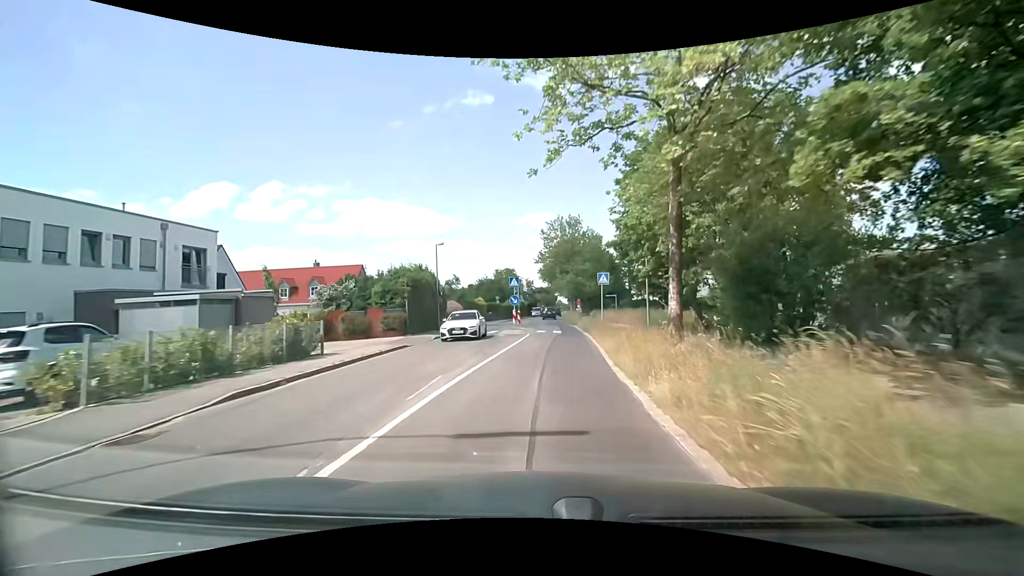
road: secondary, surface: asphalt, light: Day
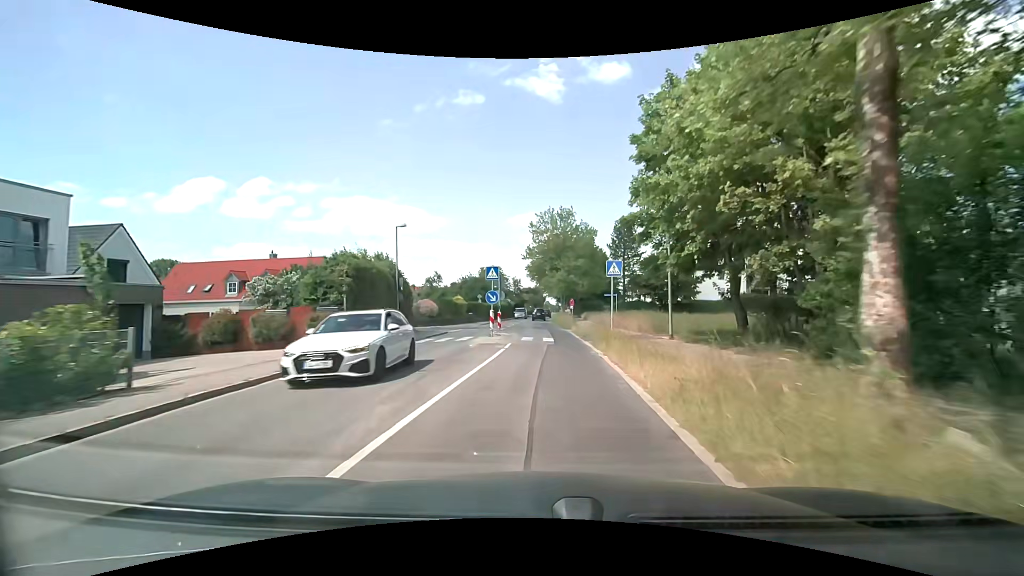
(+0.1, +7.4) m; +1°
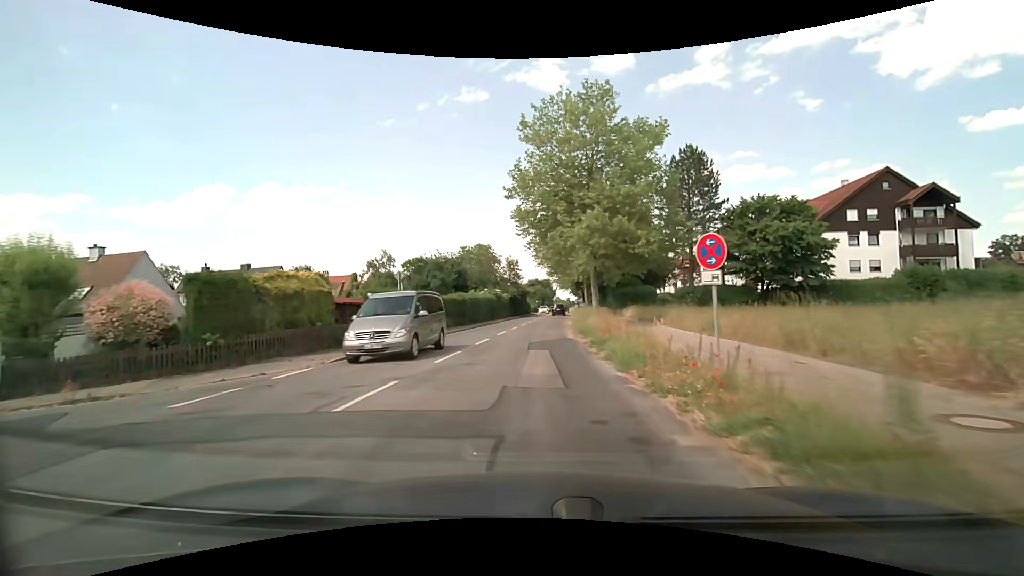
(+0.8, +36.2) m; 0°
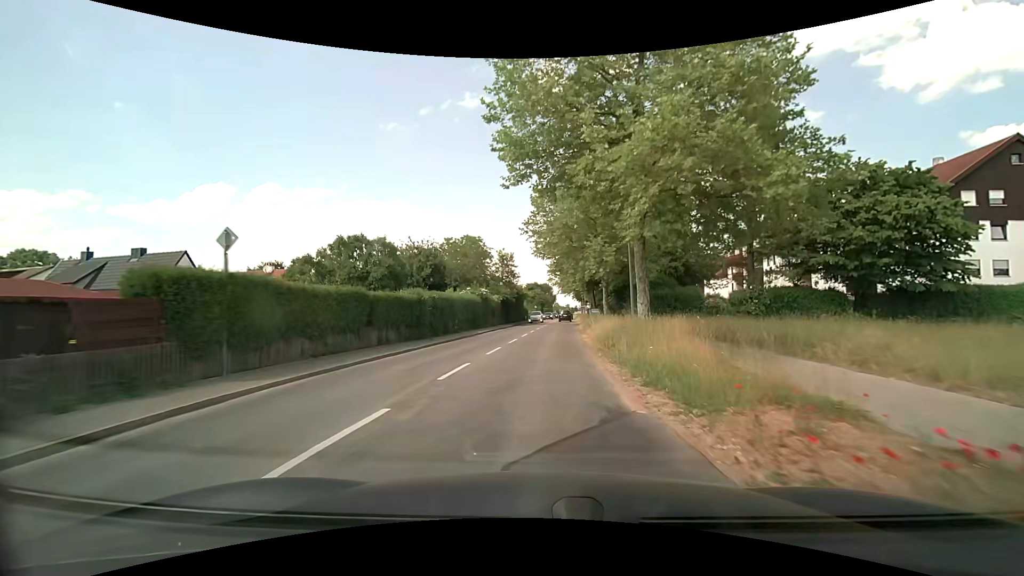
(-0.1, +14.4) m; 0°
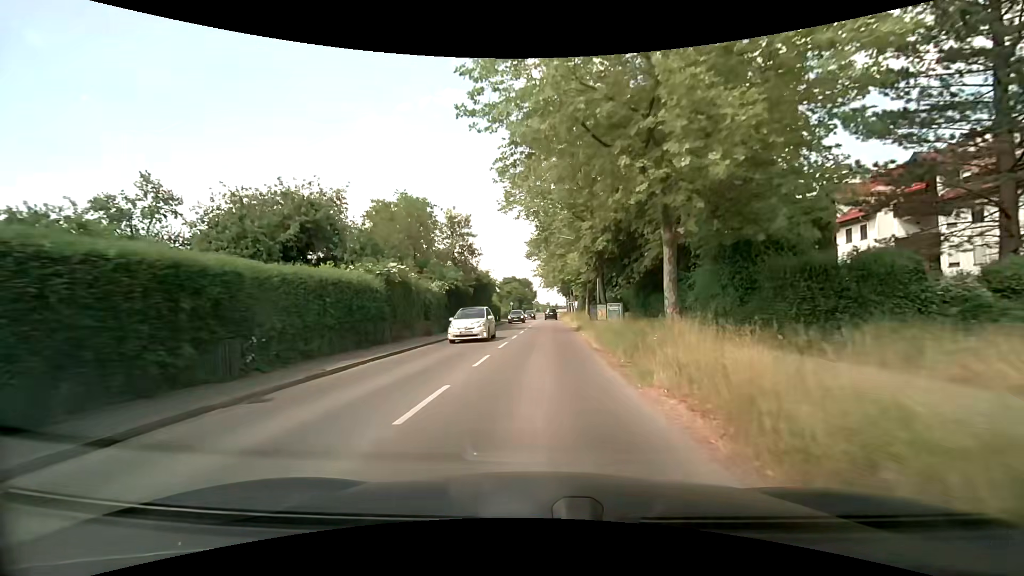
(+0.6, +22.1) m; +2°
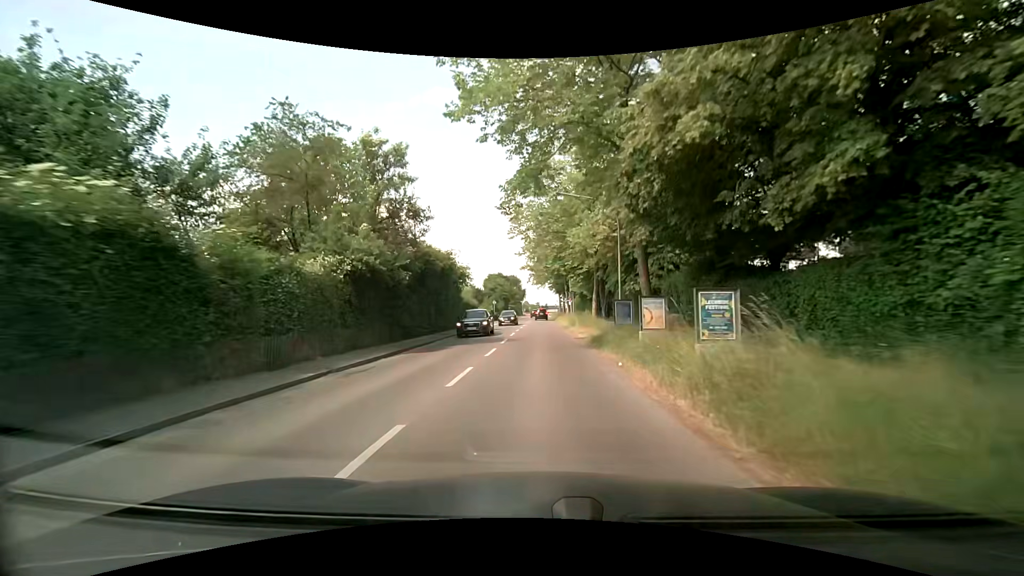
(+0.2, +15.2) m; +1°
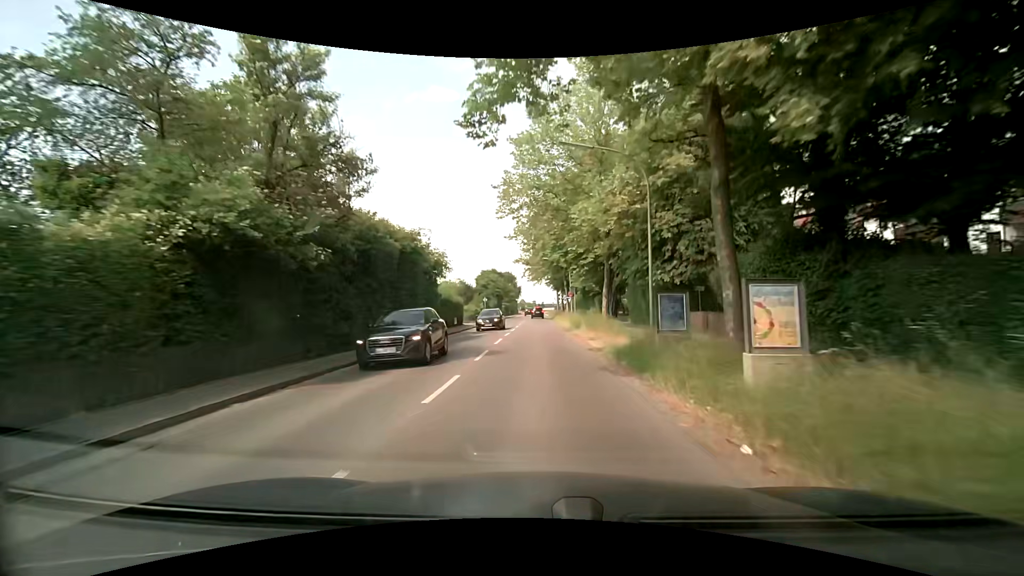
(+0.1, +7.7) m; 0°
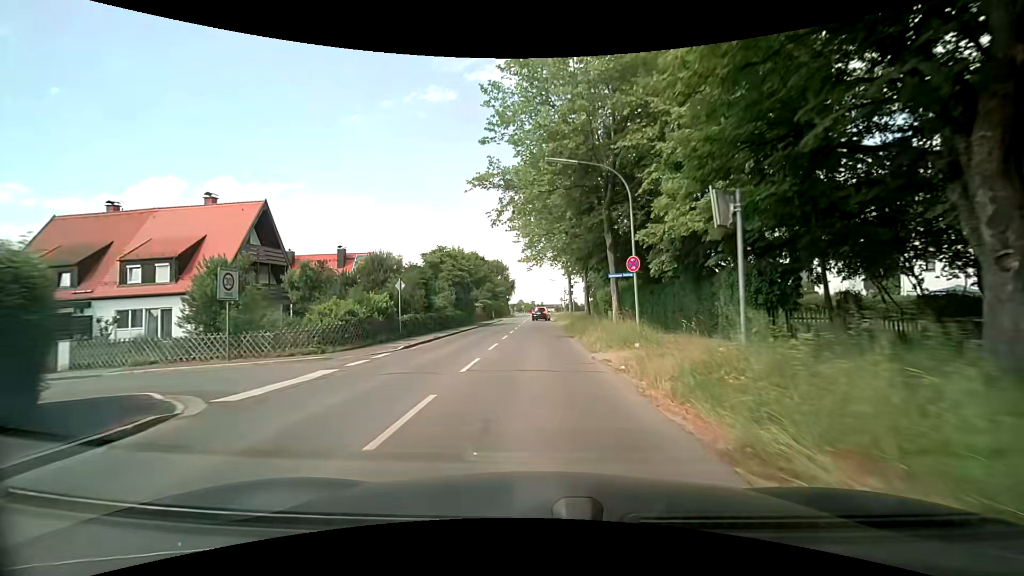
(+0.3, +38.7) m; 0°
(0, +10) (0, +20) (0, +30) (0, +40) (0, +50) (0, +60) (0, +70) (0, +80) (0, +90) (+1, +100) m
